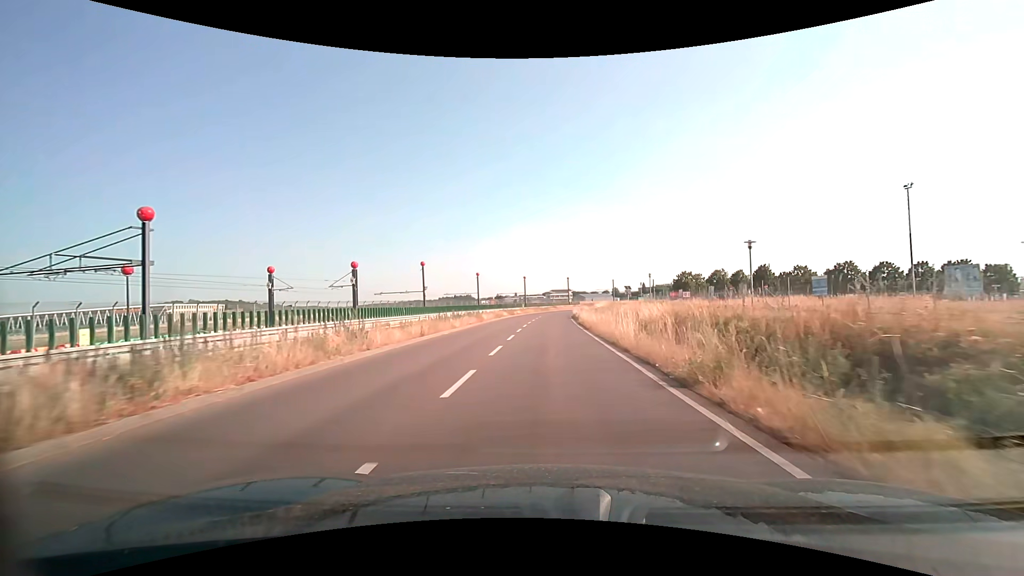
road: secondary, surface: asphalt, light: Day
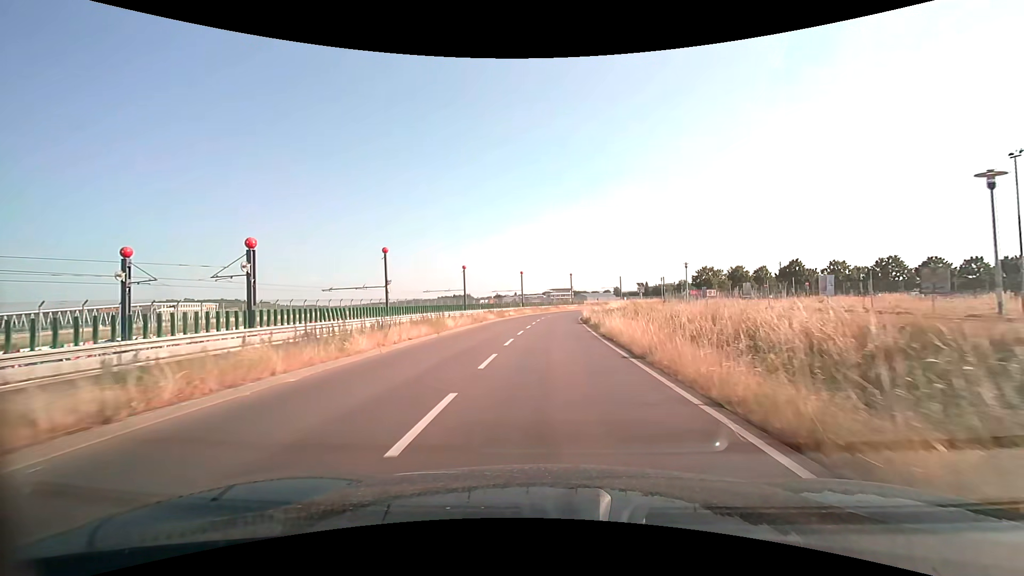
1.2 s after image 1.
(0.0, +14.7) m; 0°
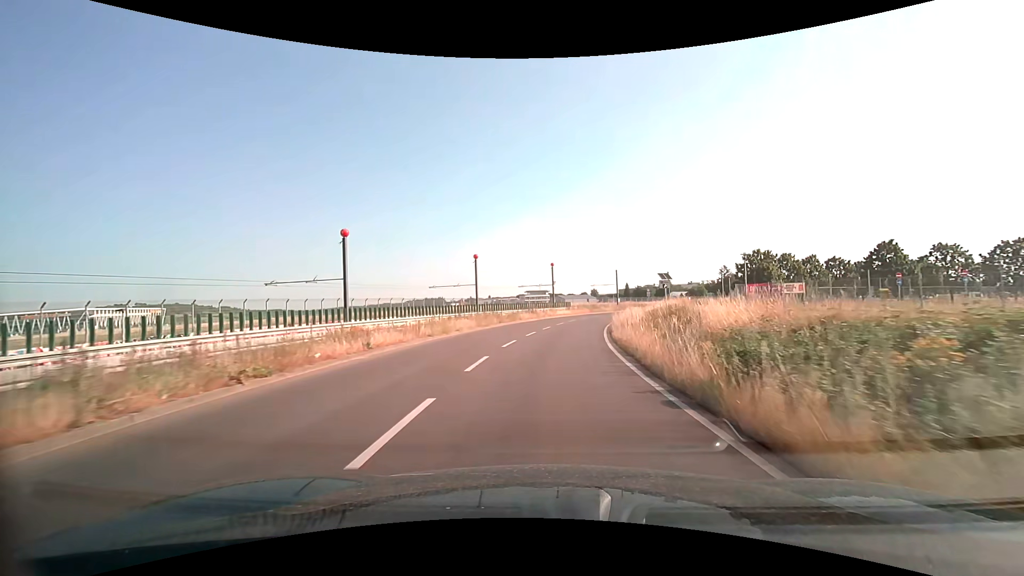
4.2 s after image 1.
(+0.8, +36.3) m; +3°
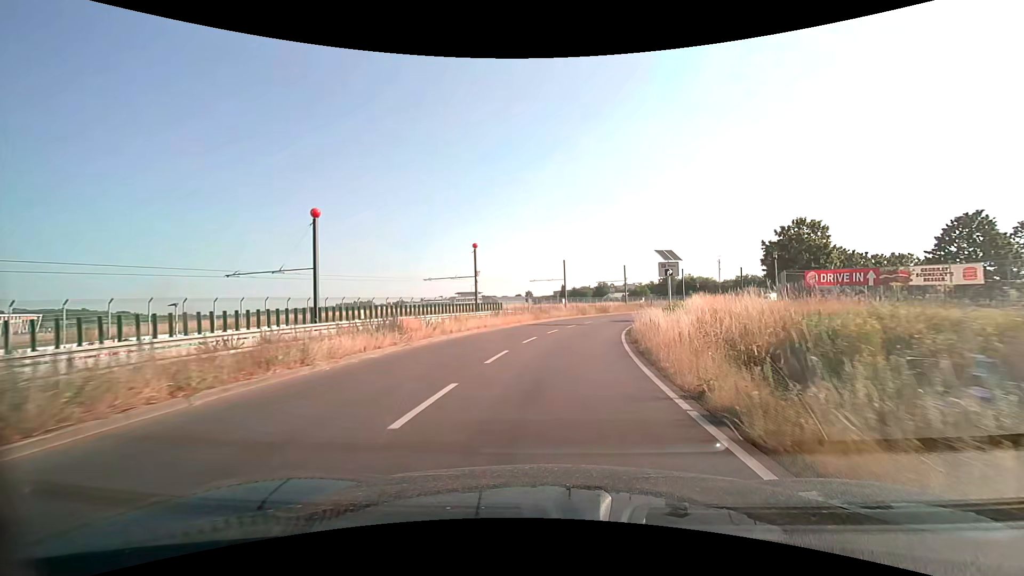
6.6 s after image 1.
(+1.6, +28.4) m; +8°
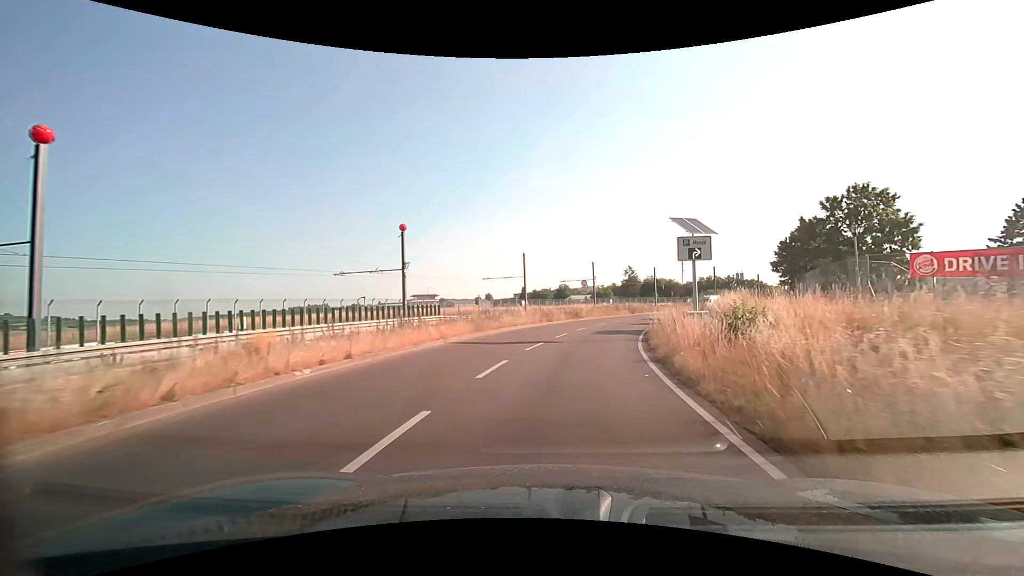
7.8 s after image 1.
(+0.5, +14.0) m; +5°
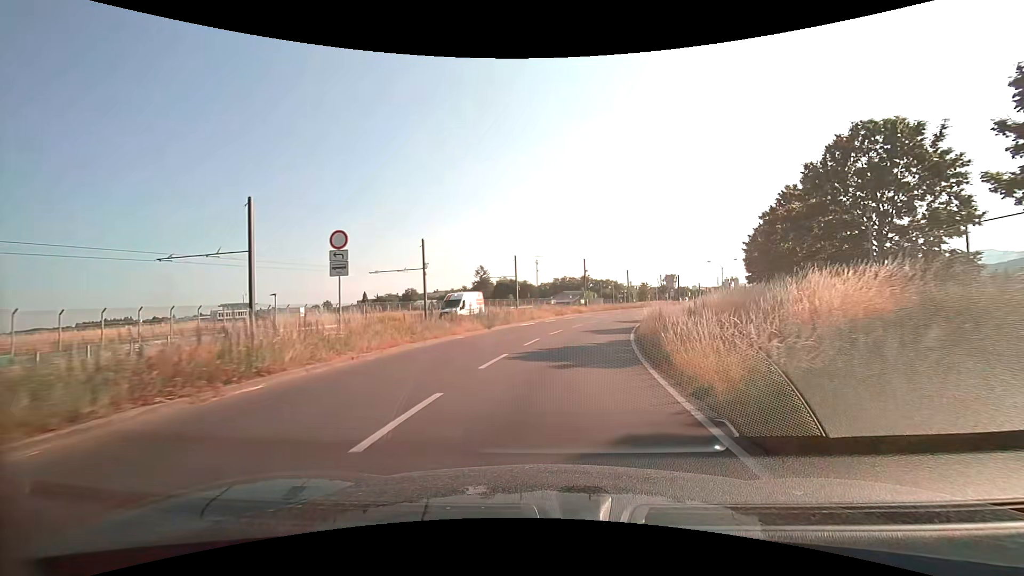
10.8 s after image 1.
(+5.1, +33.6) m; +17°
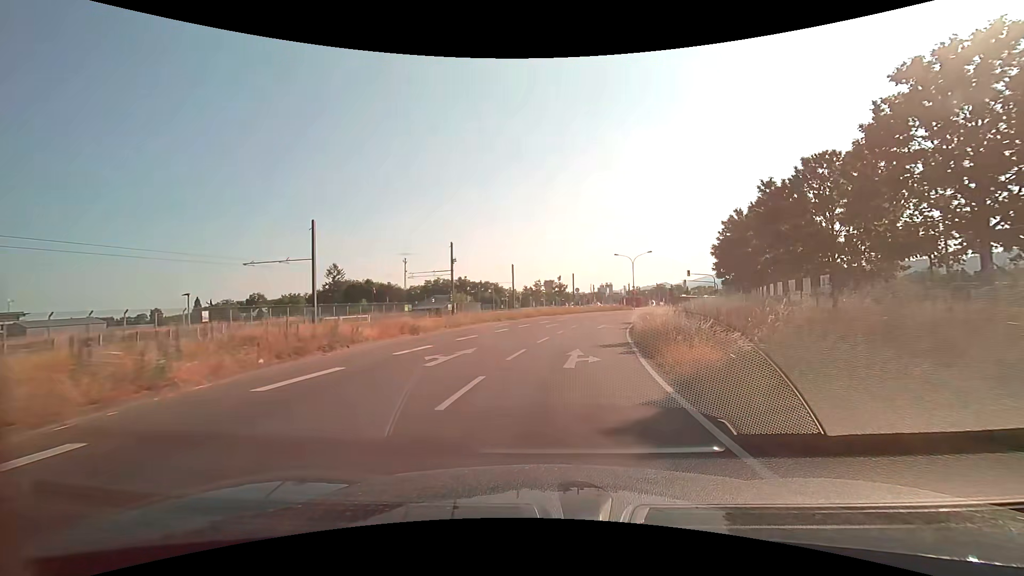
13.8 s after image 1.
(+4.0, +33.3) m; +13°
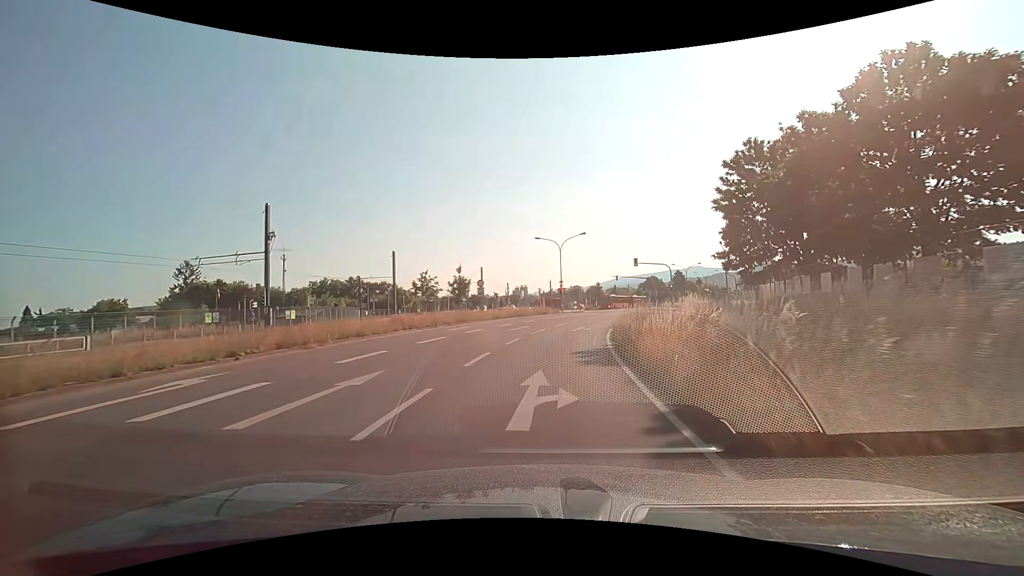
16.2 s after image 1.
(+2.4, +25.0) m; +10°
(0, +10) (+1, +20) (+3, +30) (+5, +40) (+7, +49) (+11, +59) (+14, +68) (+18, +77) (+23, +86) (+27, +95) m
